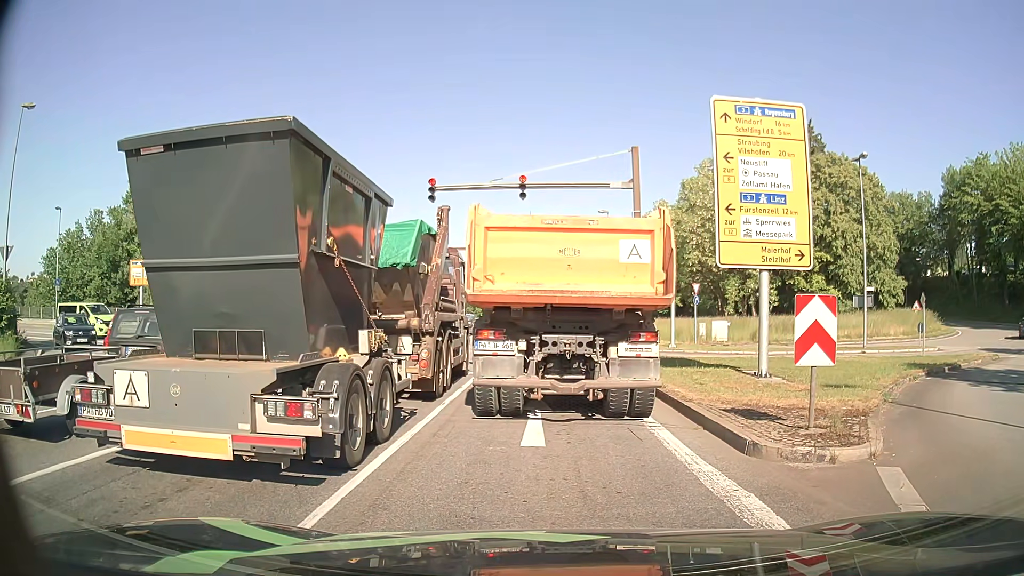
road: primary_link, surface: asphalt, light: Day
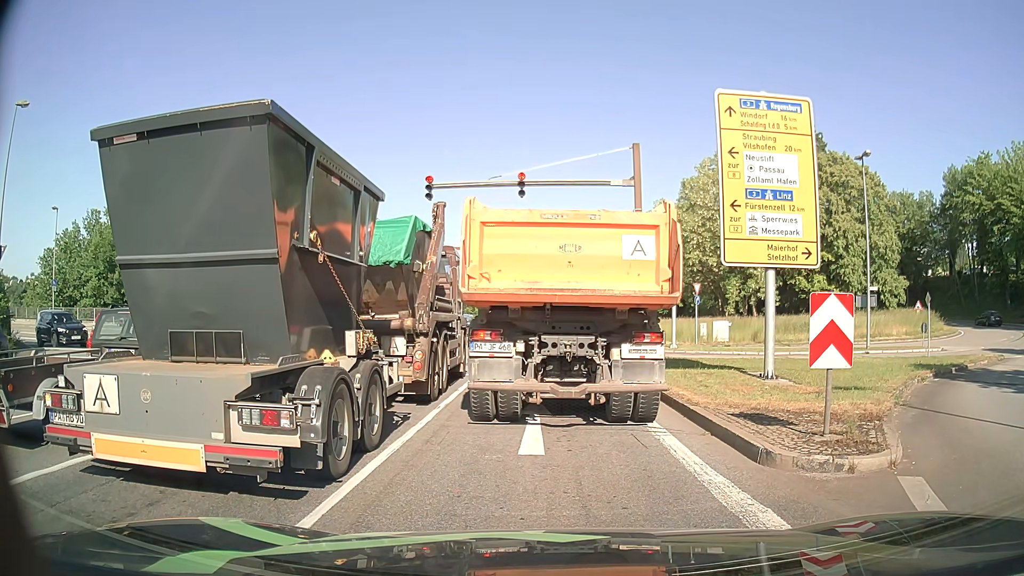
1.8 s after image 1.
(0.0, +0.5) m; 0°
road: primary
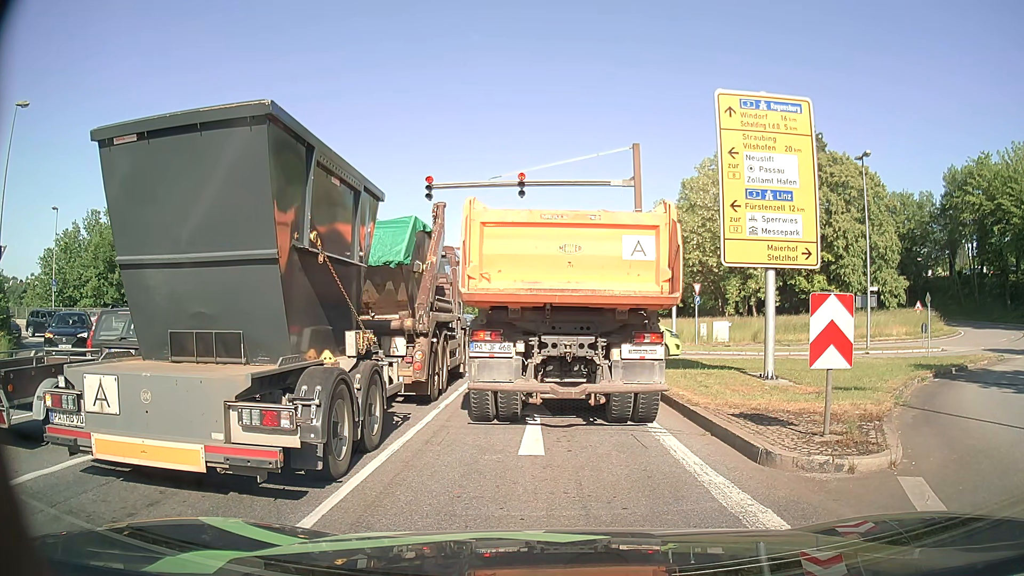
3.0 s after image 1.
(0.0, 0.0) m; 0°
